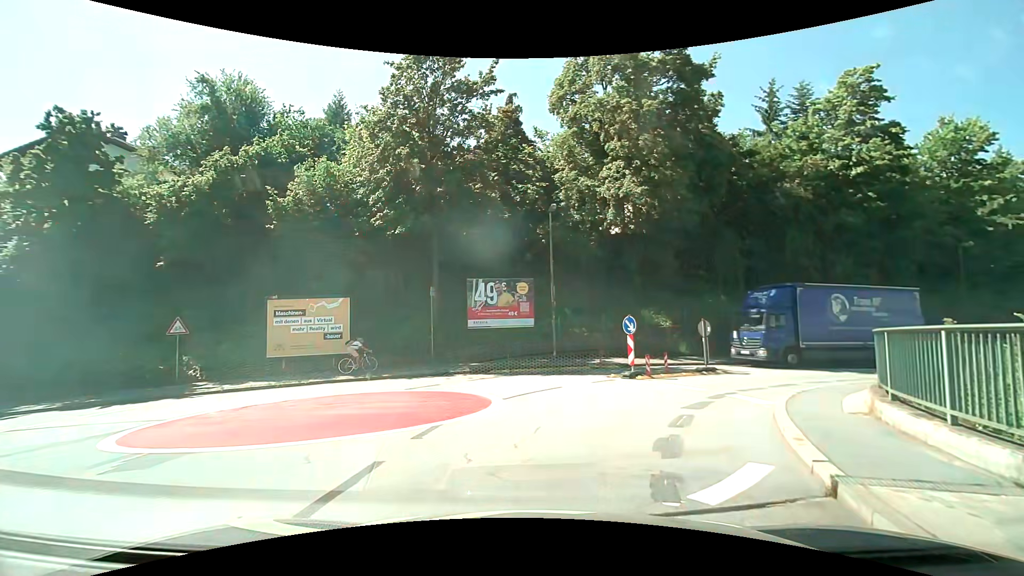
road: unclassified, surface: asphalt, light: Day
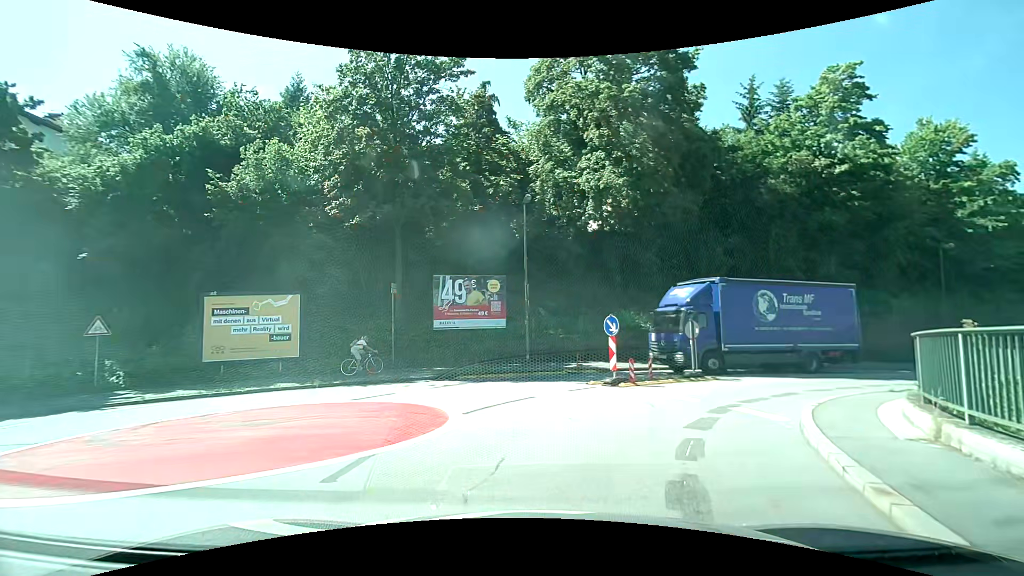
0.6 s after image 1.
(+0.1, +2.1) m; +3°
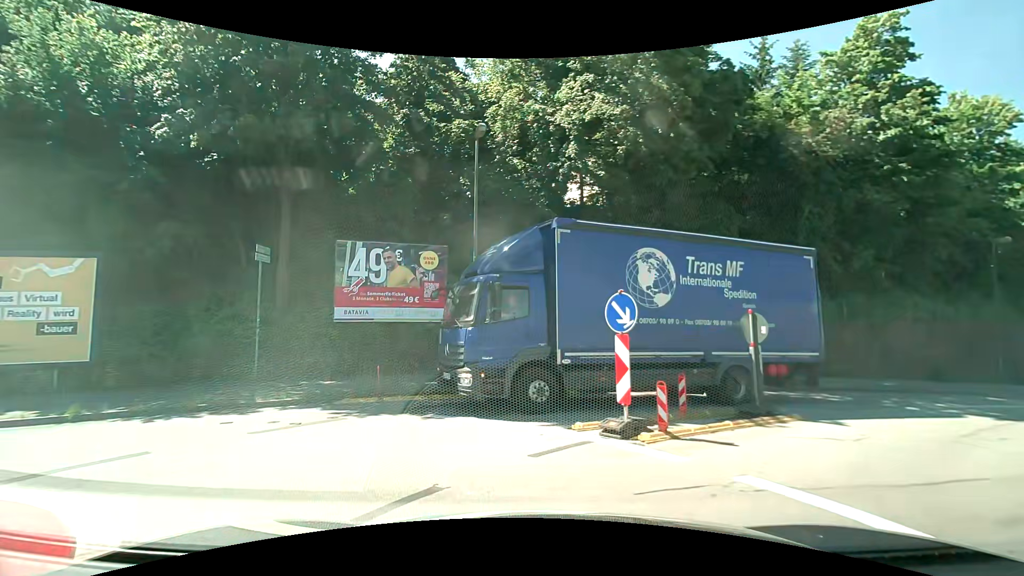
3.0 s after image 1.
(+0.6, +7.7) m; +5°
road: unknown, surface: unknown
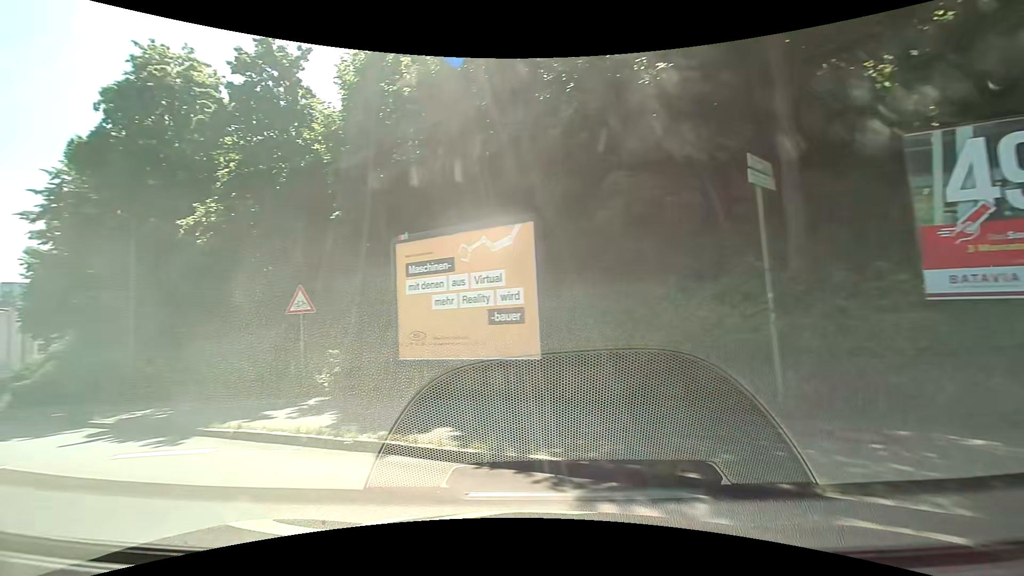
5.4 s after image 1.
(-2.6, +6.9) m; -51°
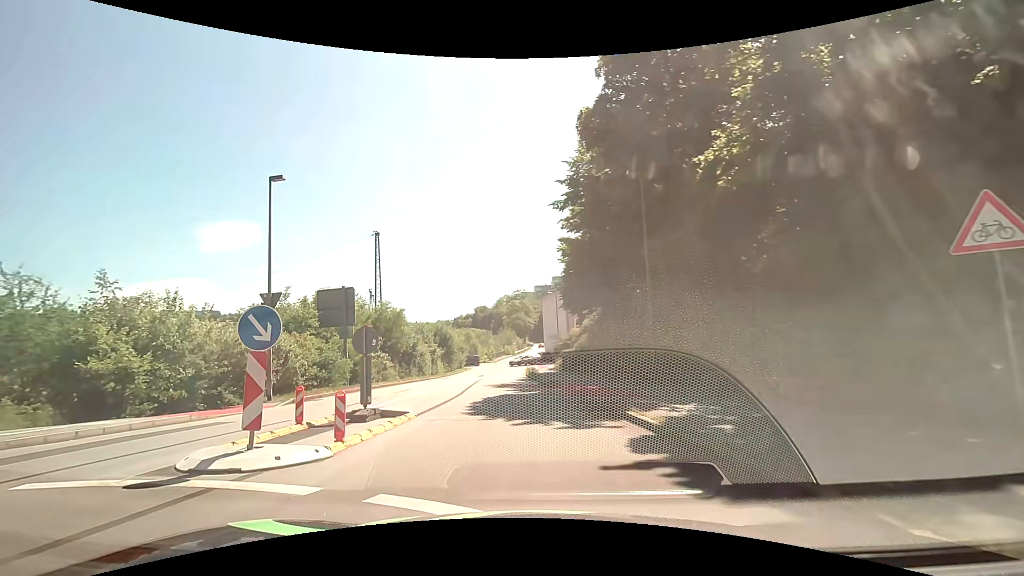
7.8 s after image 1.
(-3.4, +5.8) m; -52°
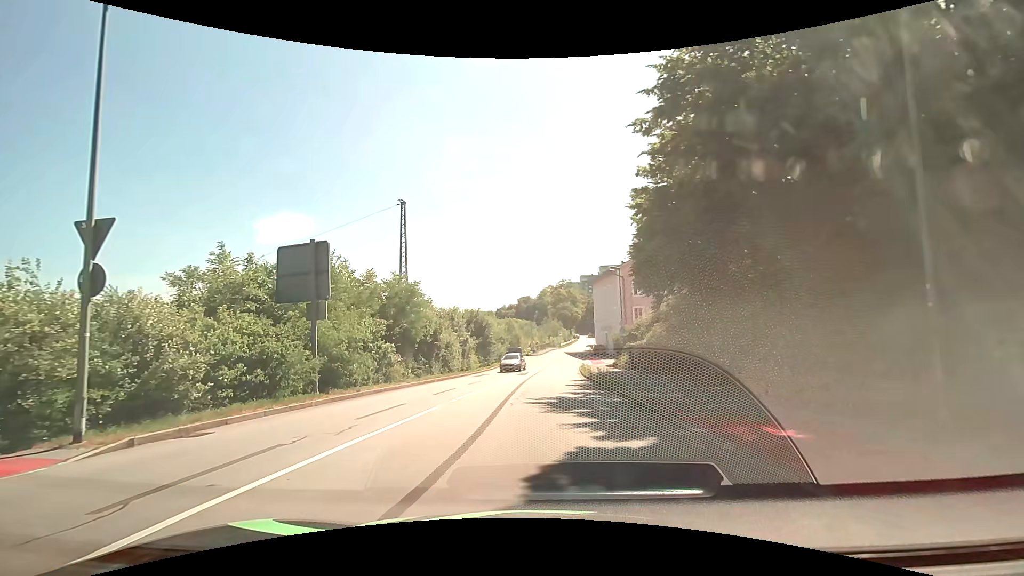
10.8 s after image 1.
(-0.8, +10.0) m; -6°
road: residential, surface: asphalt
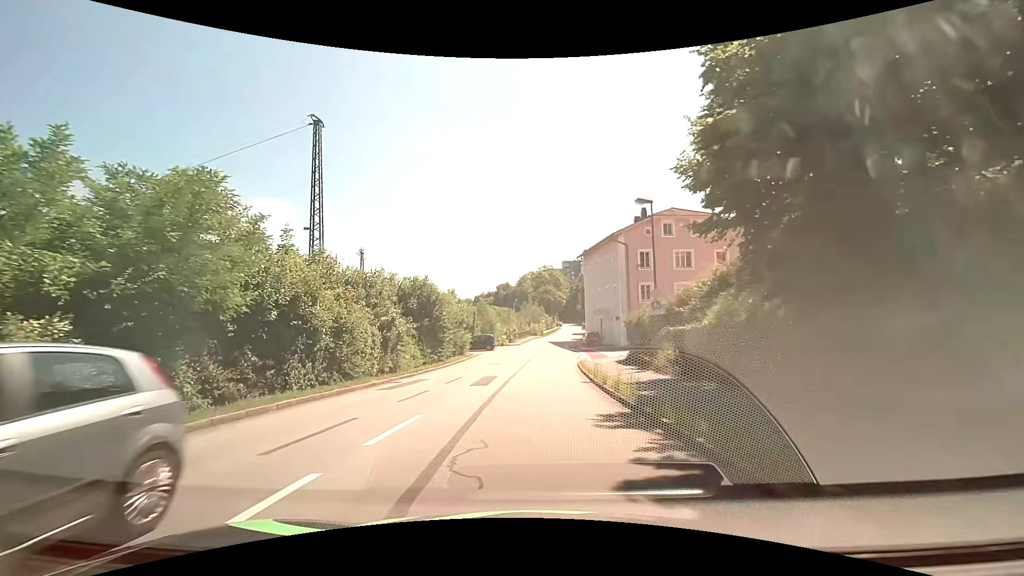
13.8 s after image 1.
(+0.6, +16.0) m; +3°
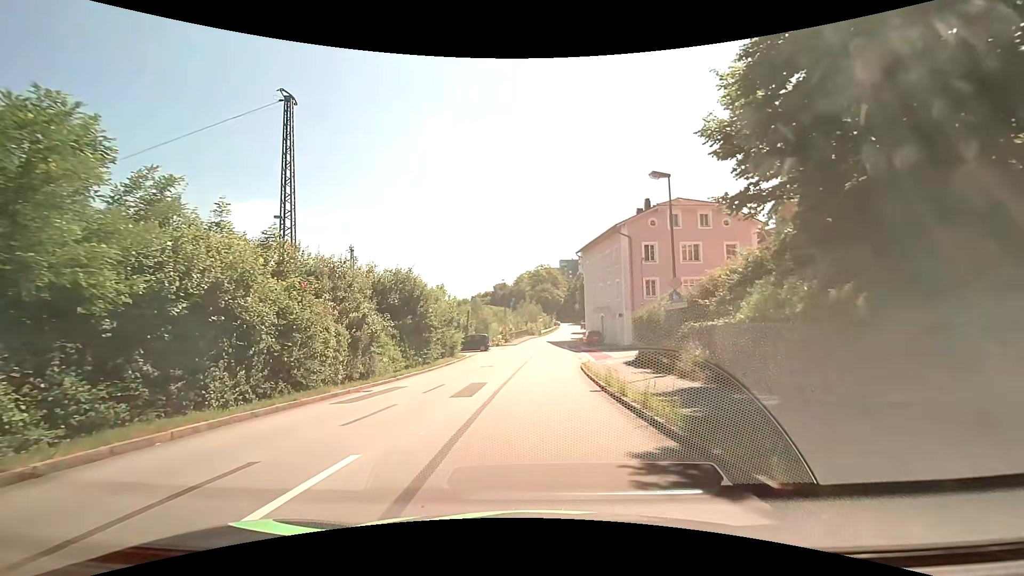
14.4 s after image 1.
(0.0, +3.5) m; +2°
(0, +10) (0, +20) (0, +30) (0, +40) (+1, +50) (+2, +60) (+3, +70) (+4, +80) (+4, +90) (+5, +100) m
